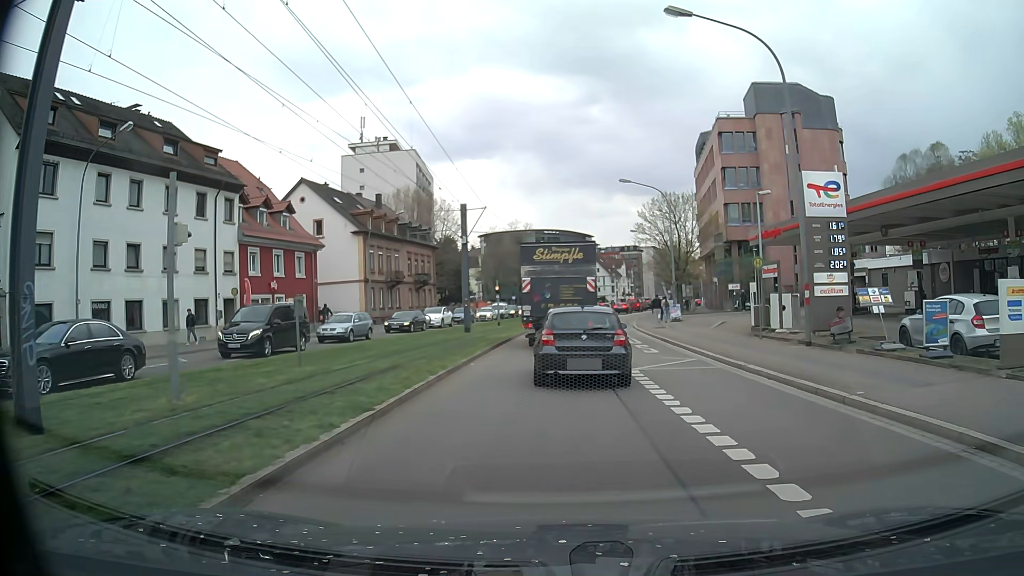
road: secondary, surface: asphalt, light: Day
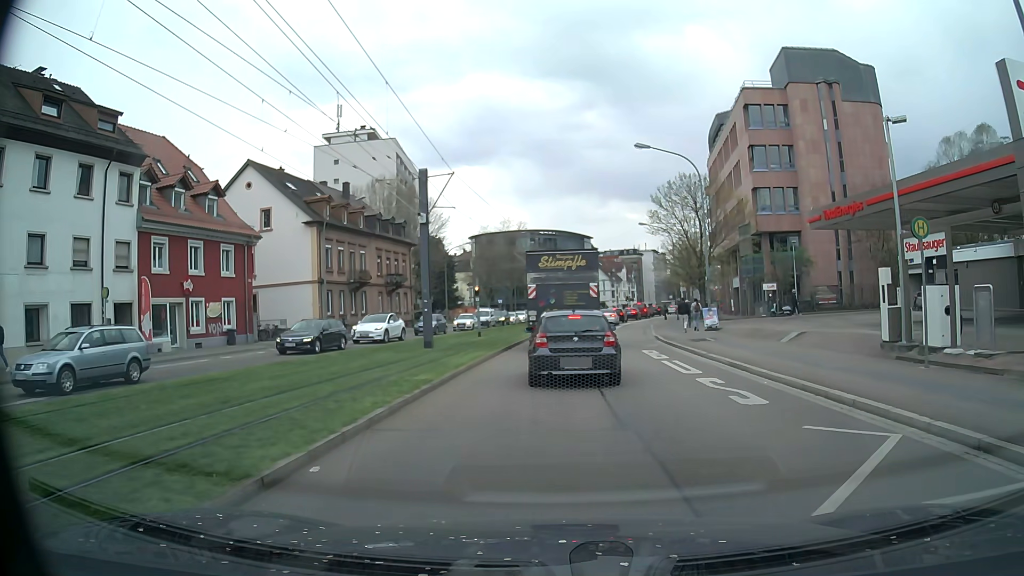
(-0.1, +11.1) m; 0°
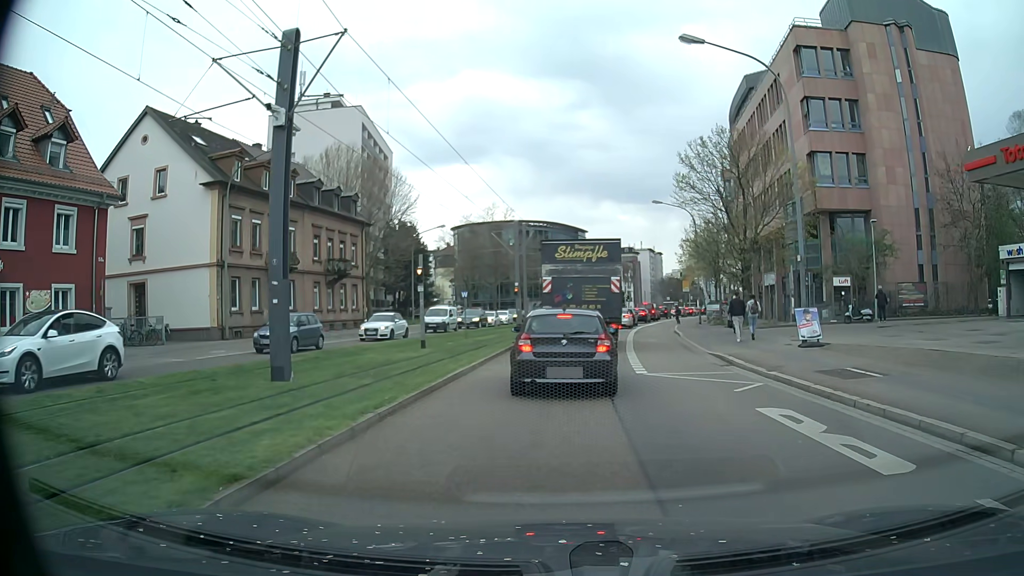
(0.0, +14.4) m; +1°
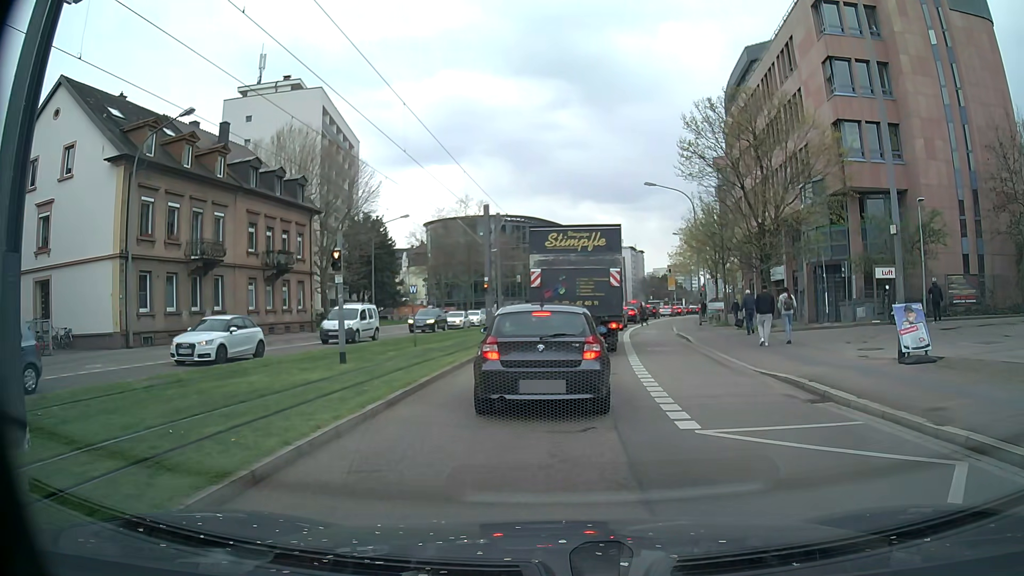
(+0.1, +7.2) m; +1°
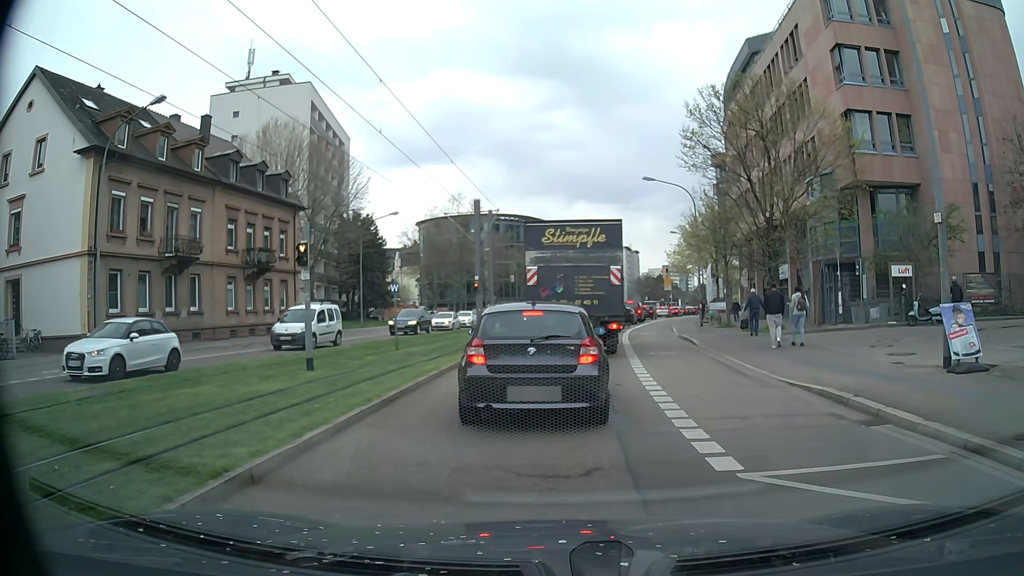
(0.0, +2.0) m; +1°
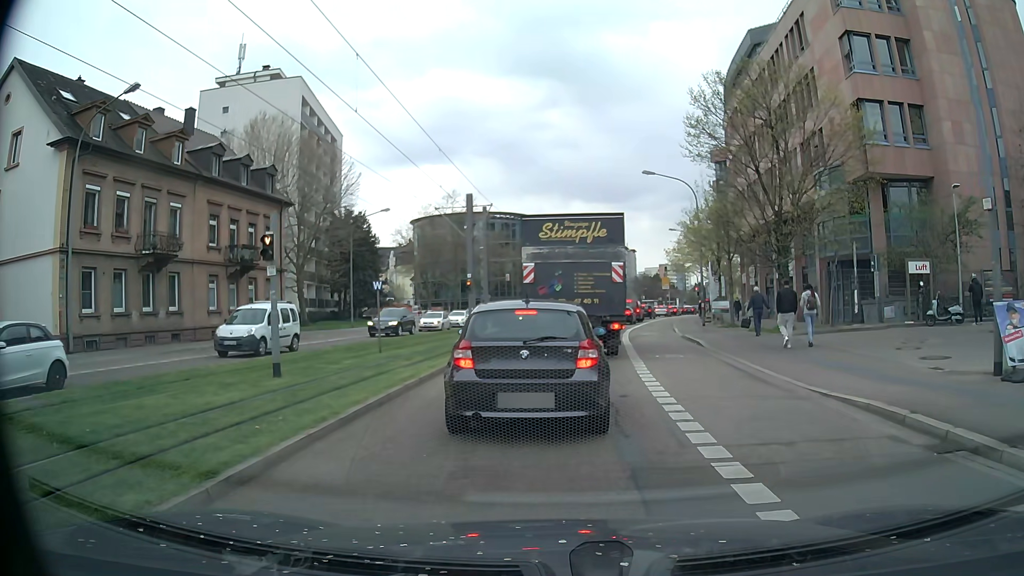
(0.0, +1.7) m; +1°
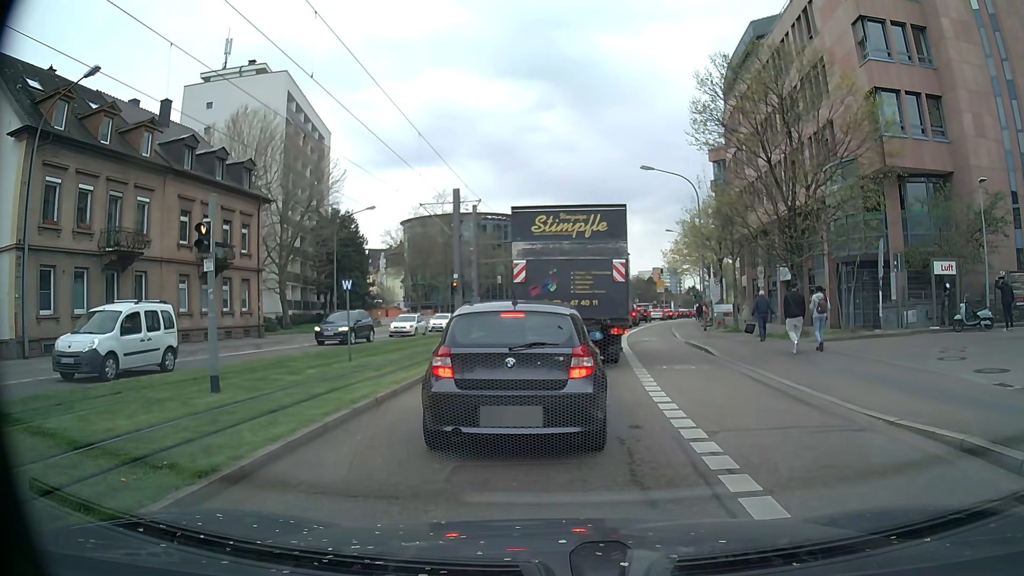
(0.0, +2.3) m; 0°
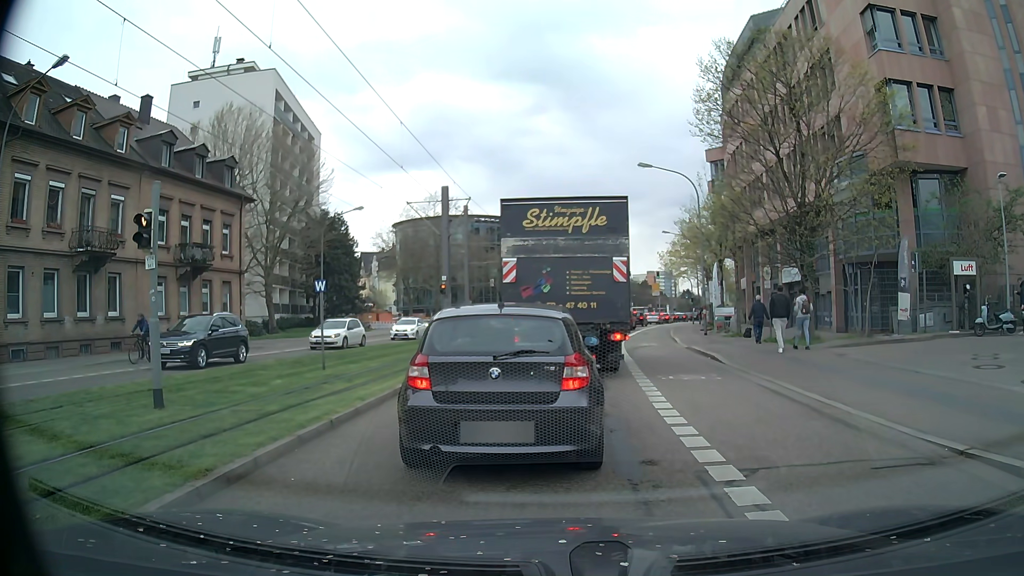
(0.0, +1.7) m; 0°
